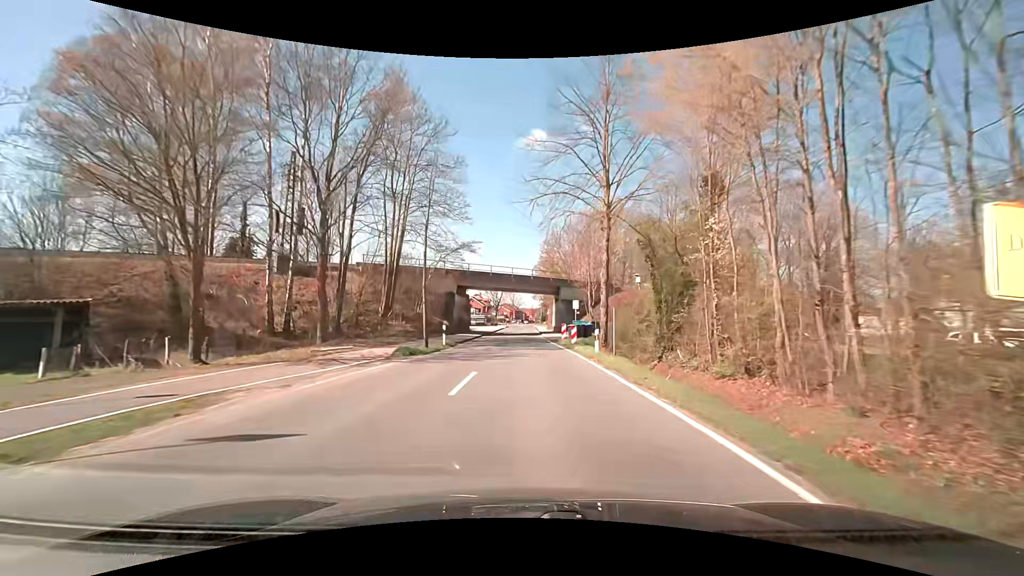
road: secondary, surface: asphalt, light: Day
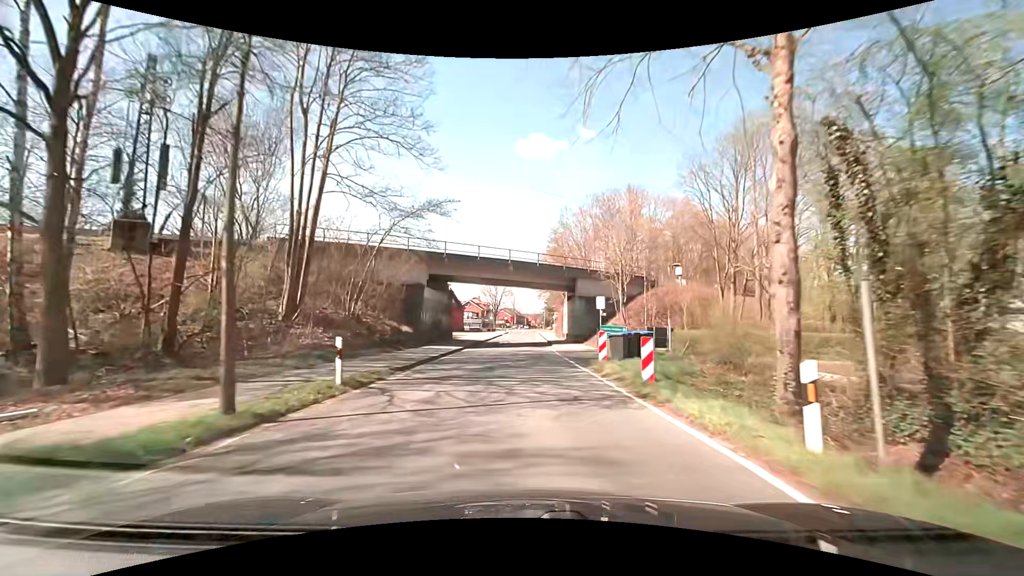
(-0.1, +15.3) m; 0°
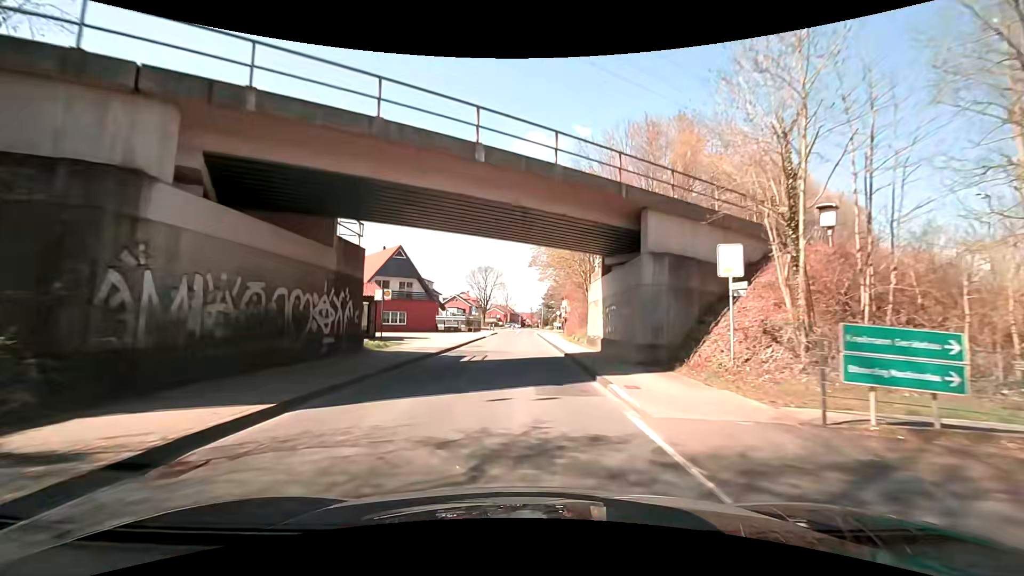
(+0.1, +23.0) m; +1°
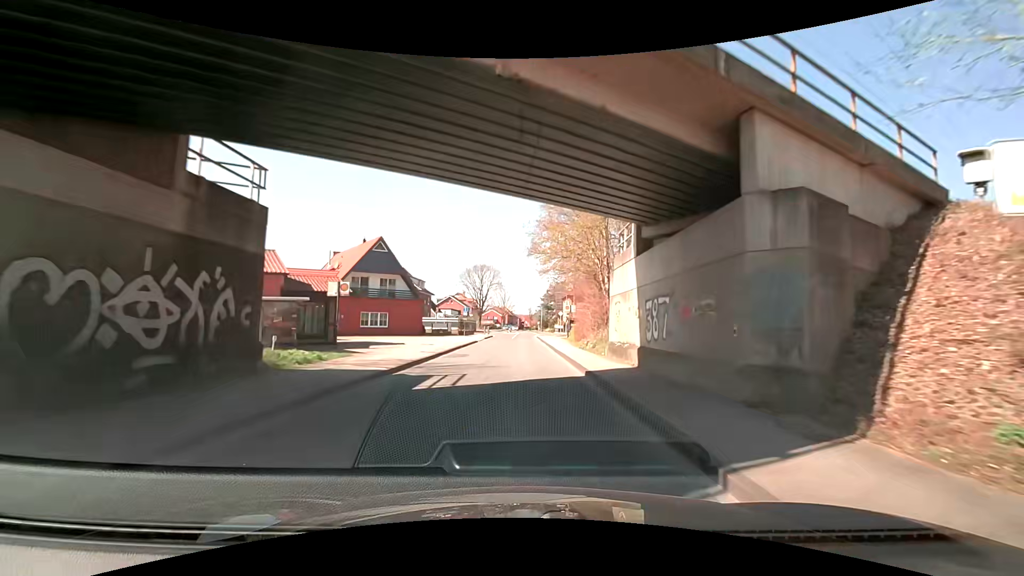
(0.0, +7.7) m; 0°
